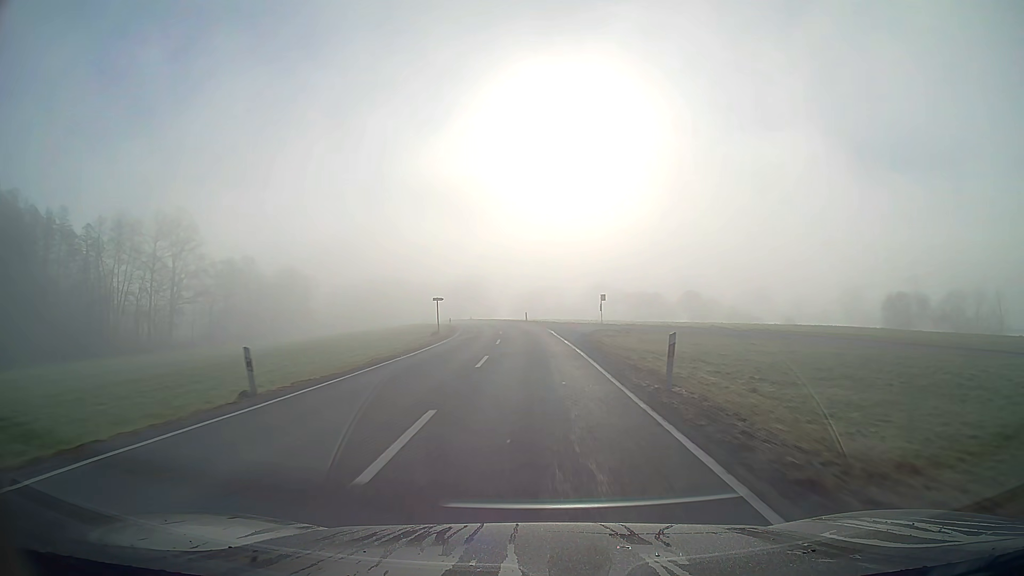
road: secondary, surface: asphalt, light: Day
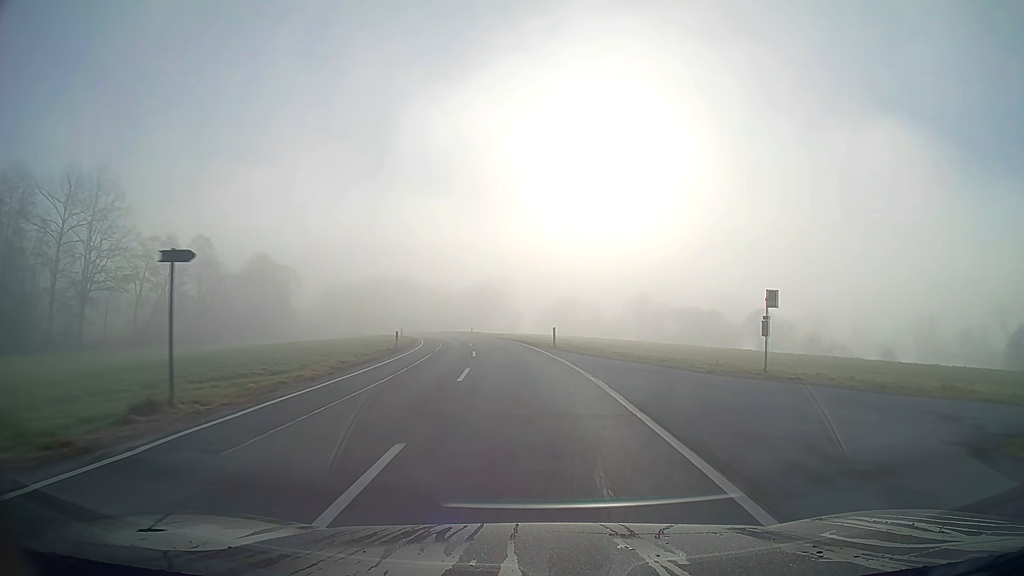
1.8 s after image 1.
(-0.7, +37.1) m; -3°
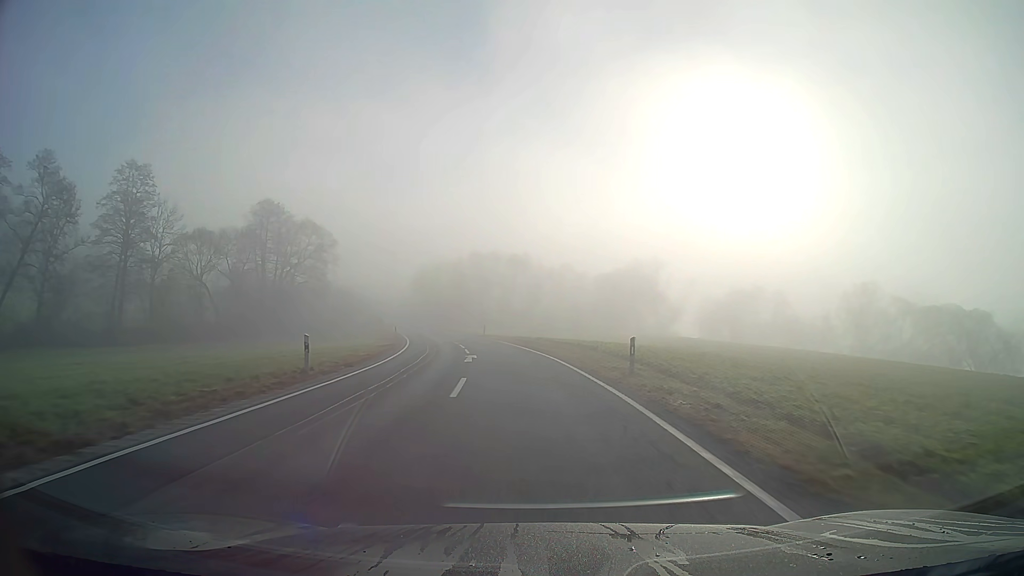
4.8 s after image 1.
(-6.0, +61.2) m; -12°
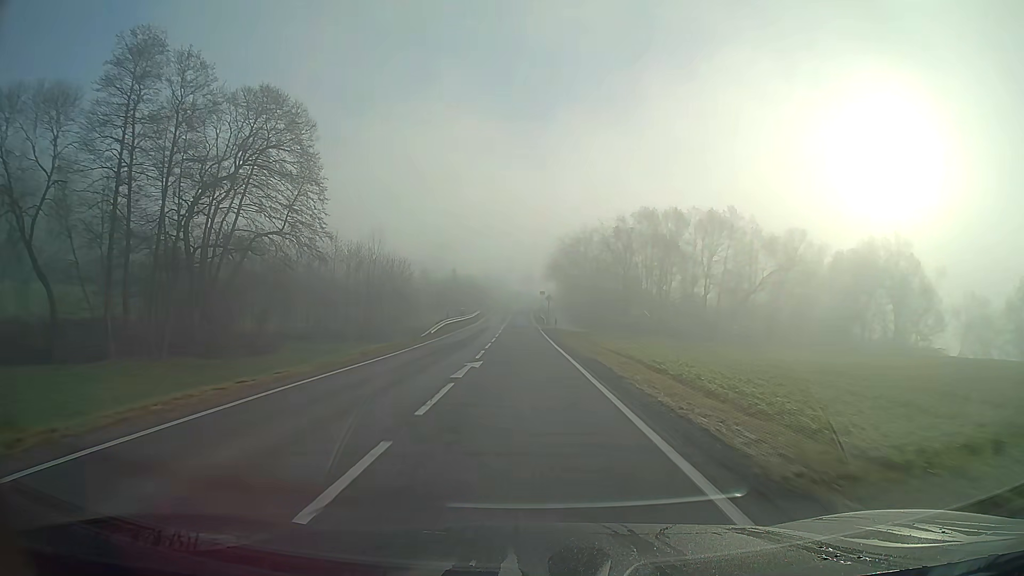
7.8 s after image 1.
(-7.2, +61.6) m; -12°
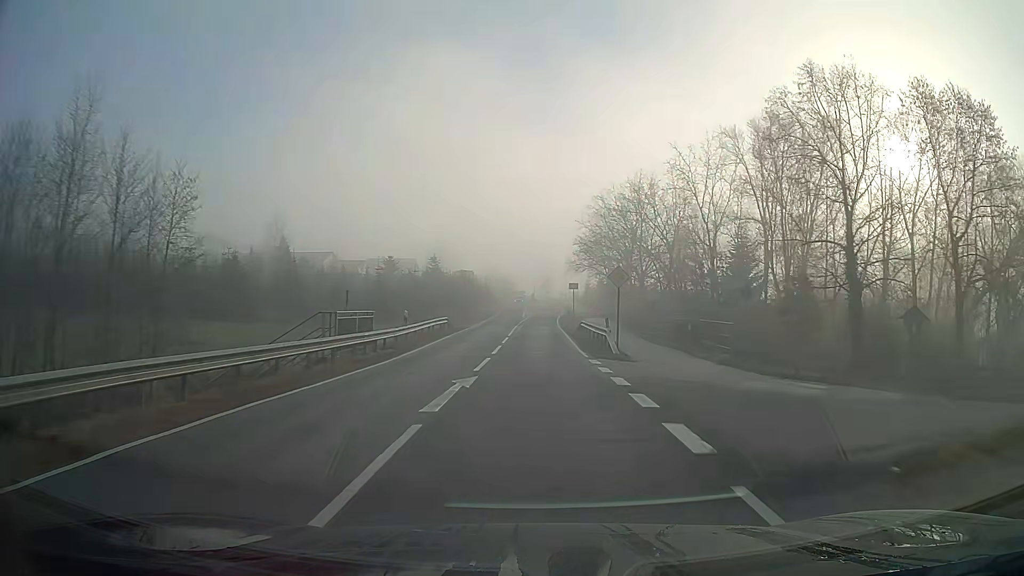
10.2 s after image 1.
(-0.7, +46.0) m; -1°
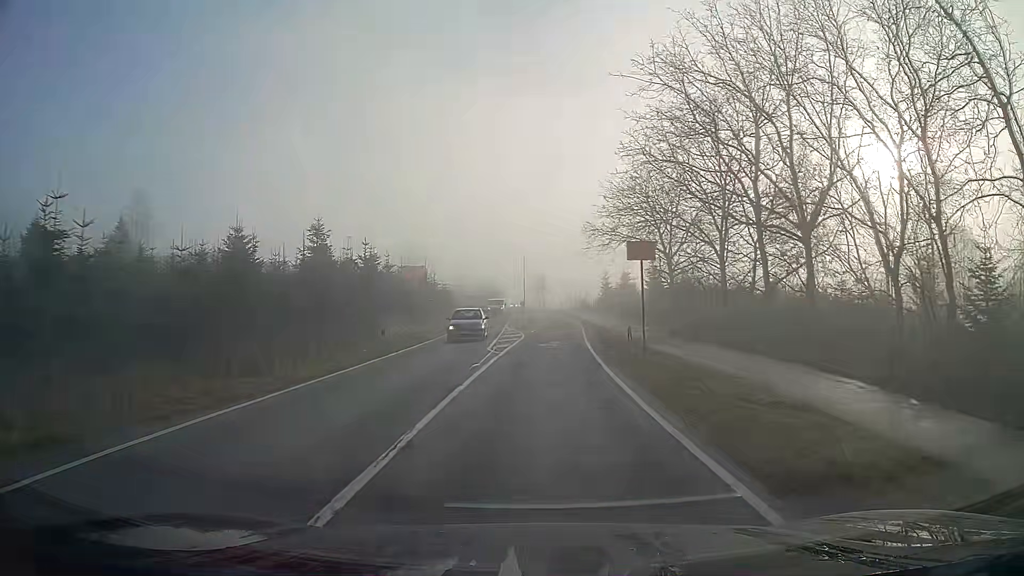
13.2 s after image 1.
(+0.3, +44.2) m; +1°
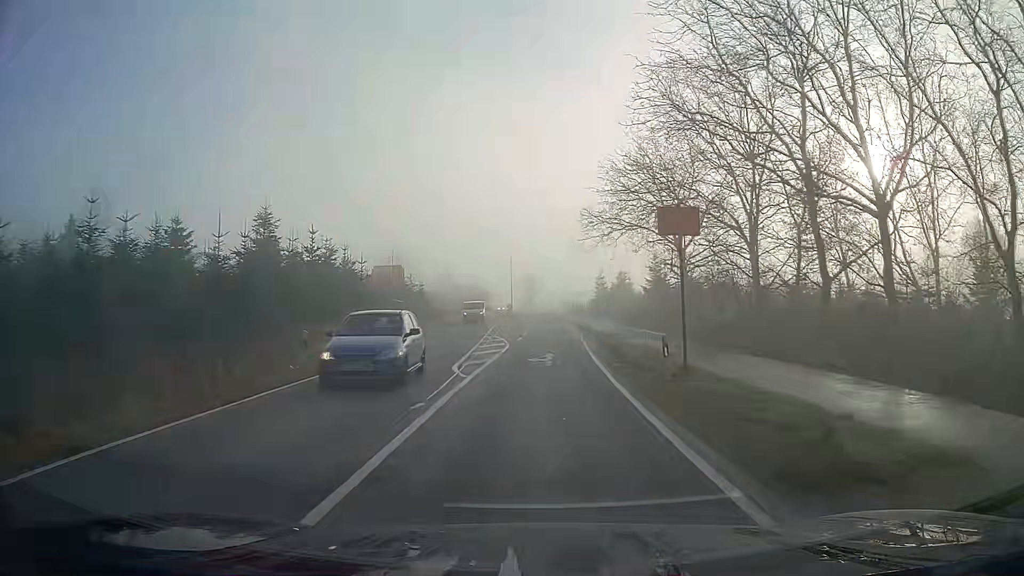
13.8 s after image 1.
(+0.1, +7.1) m; +1°
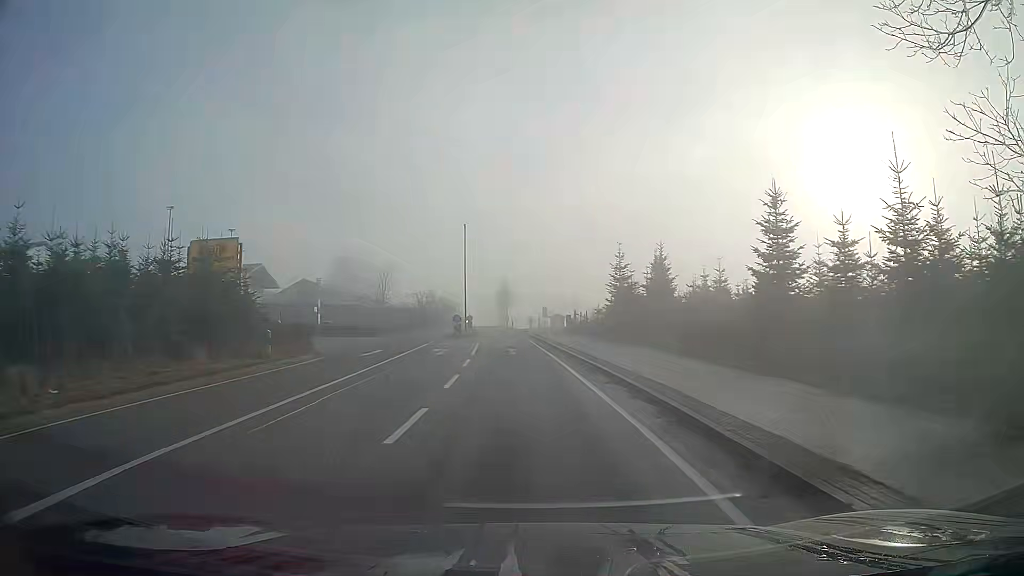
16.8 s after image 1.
(+0.6, +35.1) m; +1°
(0, +10) (0, +20) (-1, +30) (-1, +40) (-2, +50) (-3, +60) (-4, +70) (-5, +80) (-6, +90) (-7, +100) m
